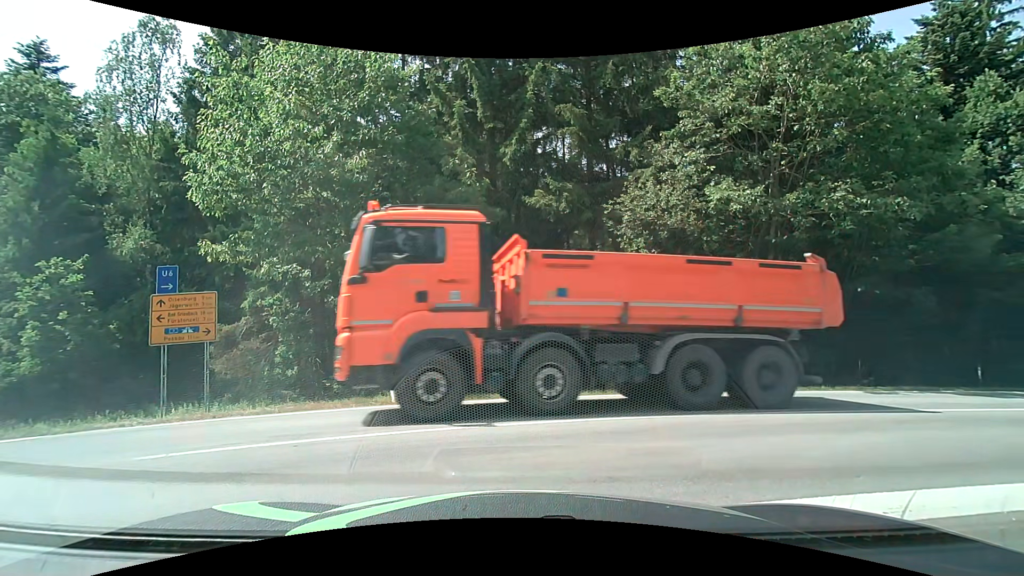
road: tertiary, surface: asphalt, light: Day
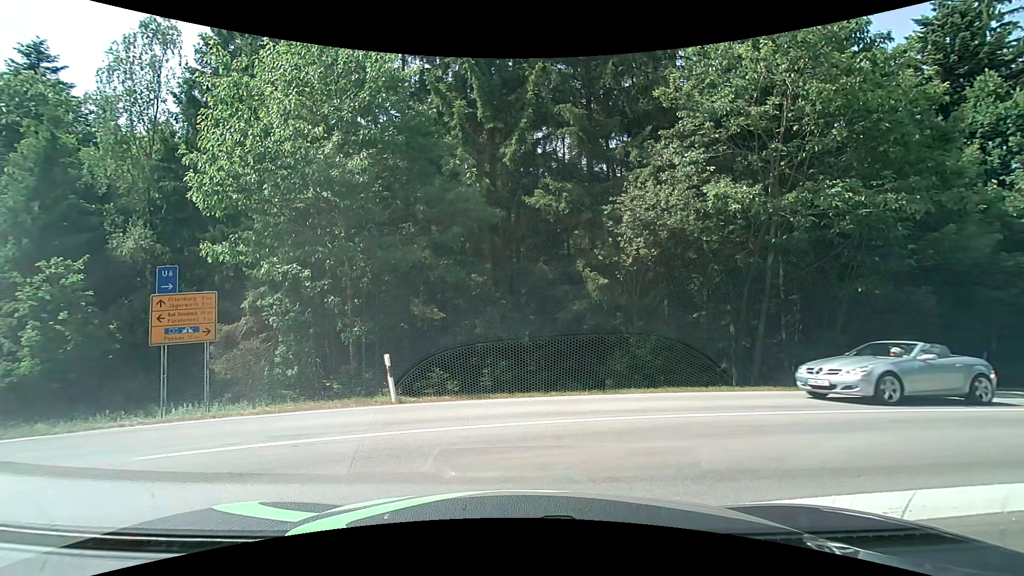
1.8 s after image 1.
(0.0, 0.0) m; 0°
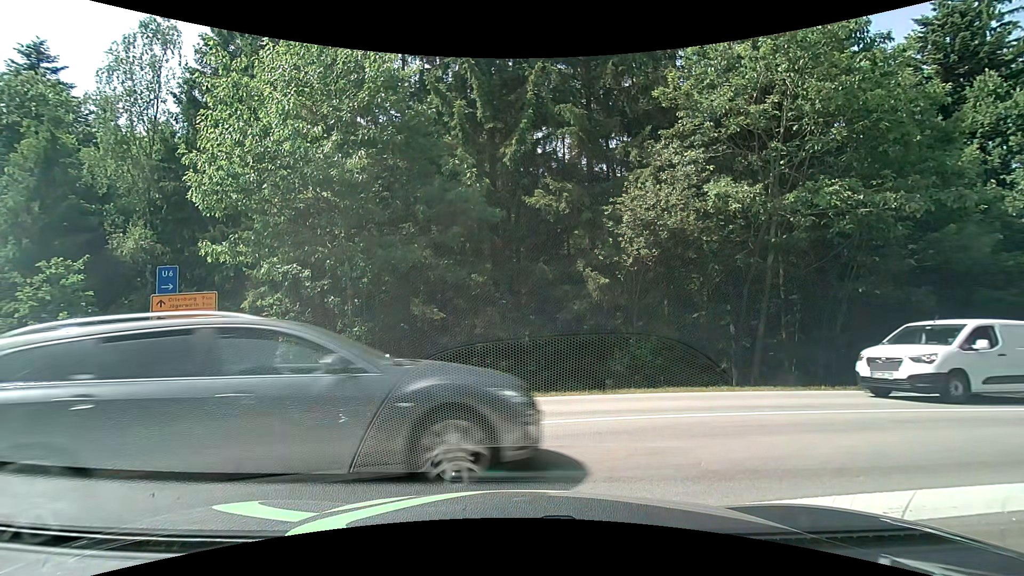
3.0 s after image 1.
(0.0, 0.0) m; 0°
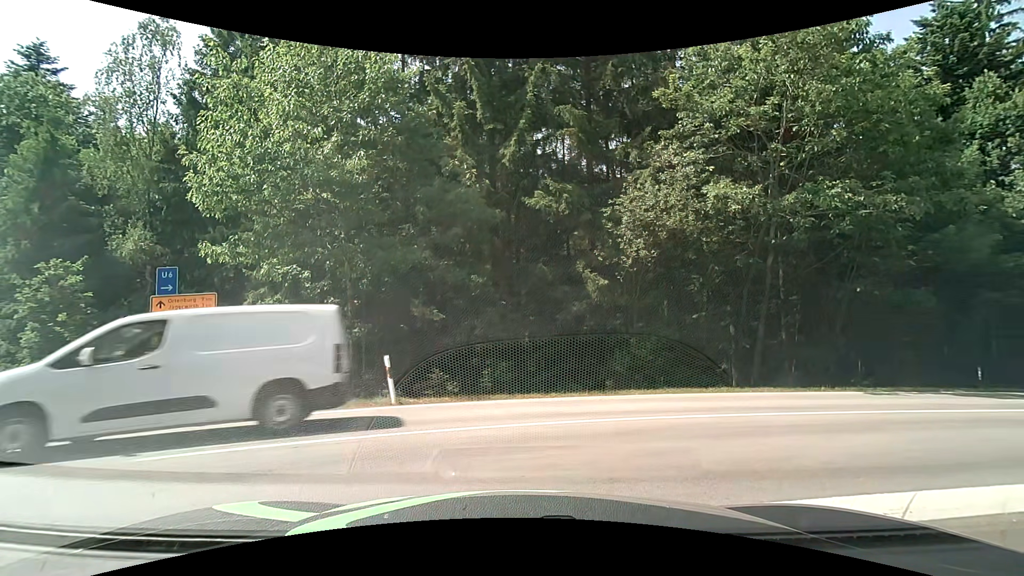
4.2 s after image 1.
(0.0, 0.0) m; 0°
